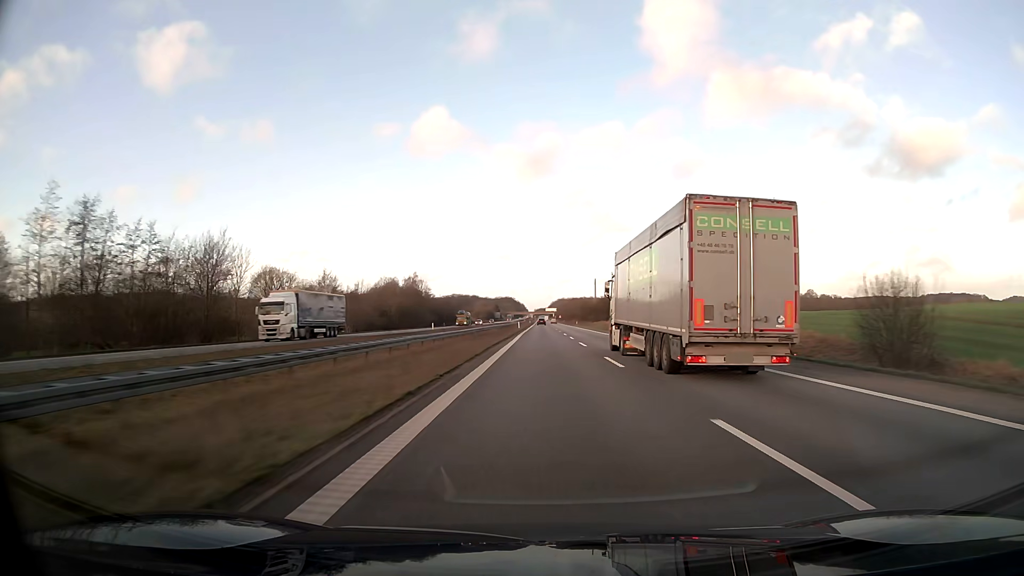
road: motorway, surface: asphalt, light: Day
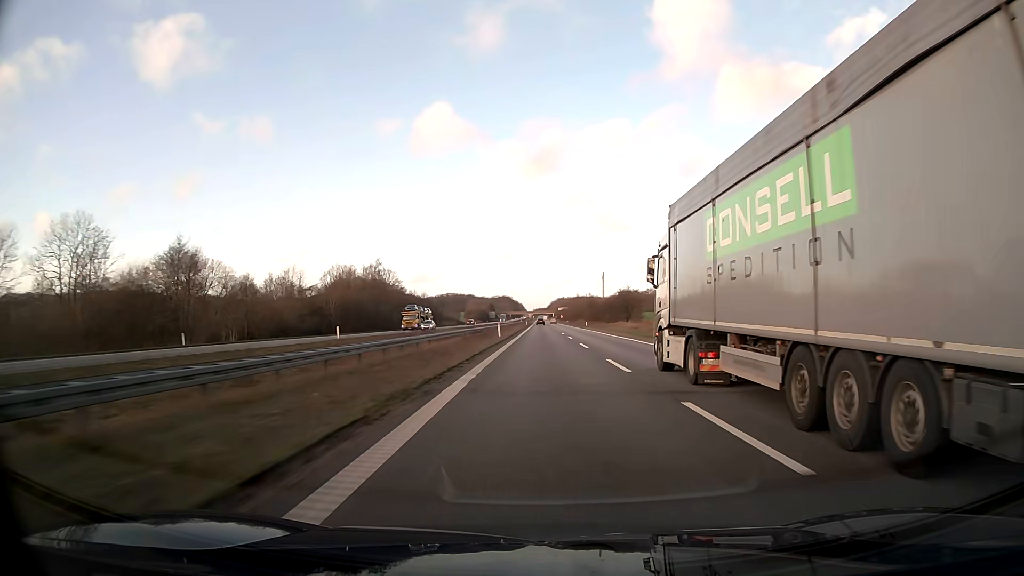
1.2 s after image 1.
(0.0, +41.2) m; 0°
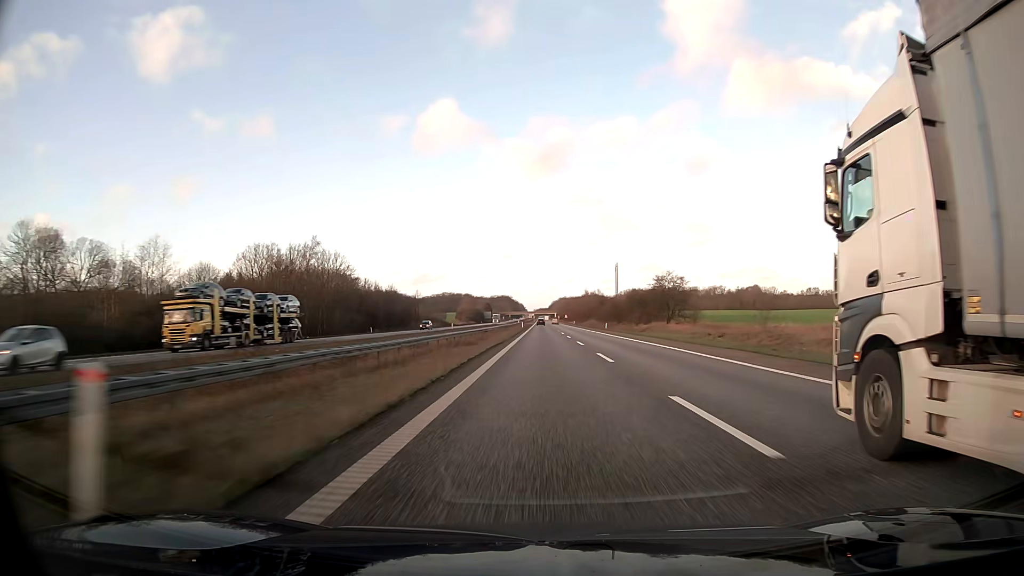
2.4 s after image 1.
(0.0, +41.2) m; 0°
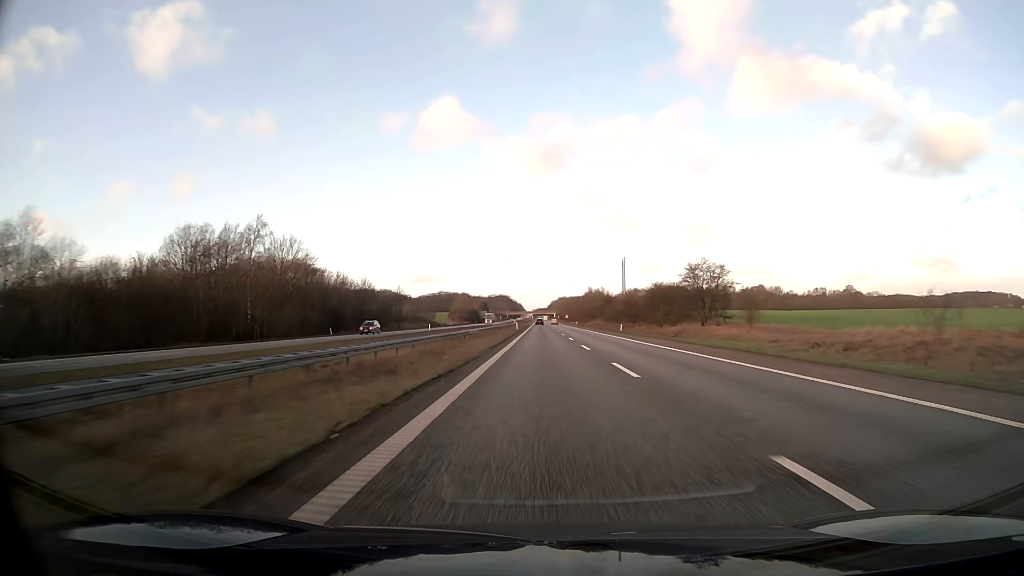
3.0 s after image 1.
(0.0, +20.6) m; 0°
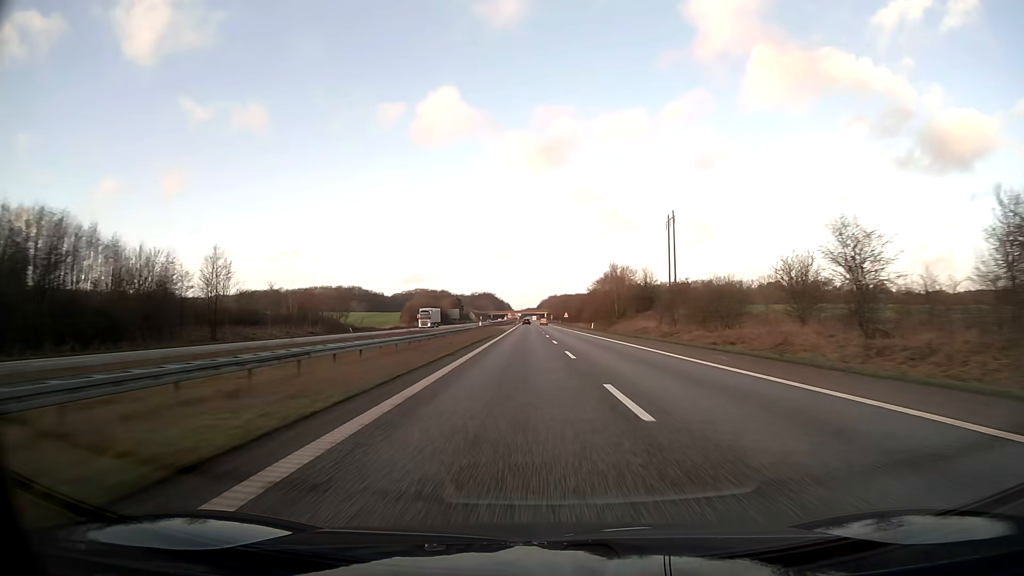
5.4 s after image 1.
(+0.6, +82.5) m; +1°
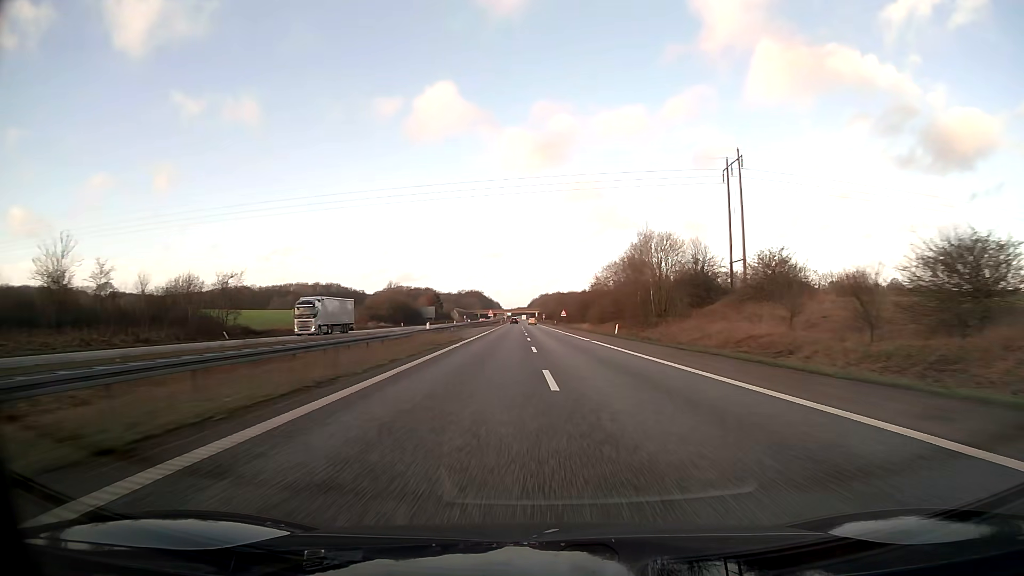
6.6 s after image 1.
(+0.2, +41.3) m; +1°
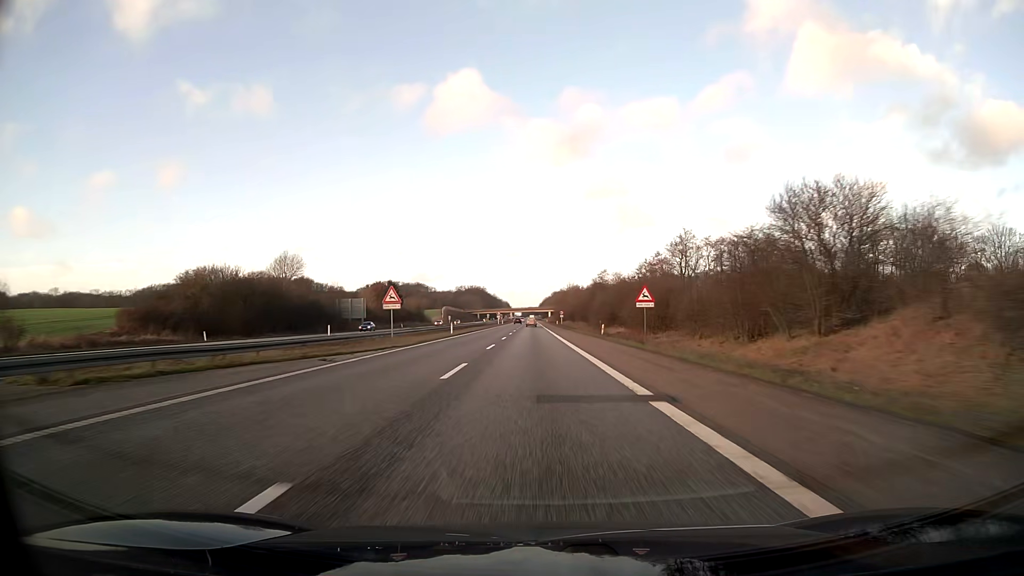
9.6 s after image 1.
(-0.2, +103.3) m; -1°
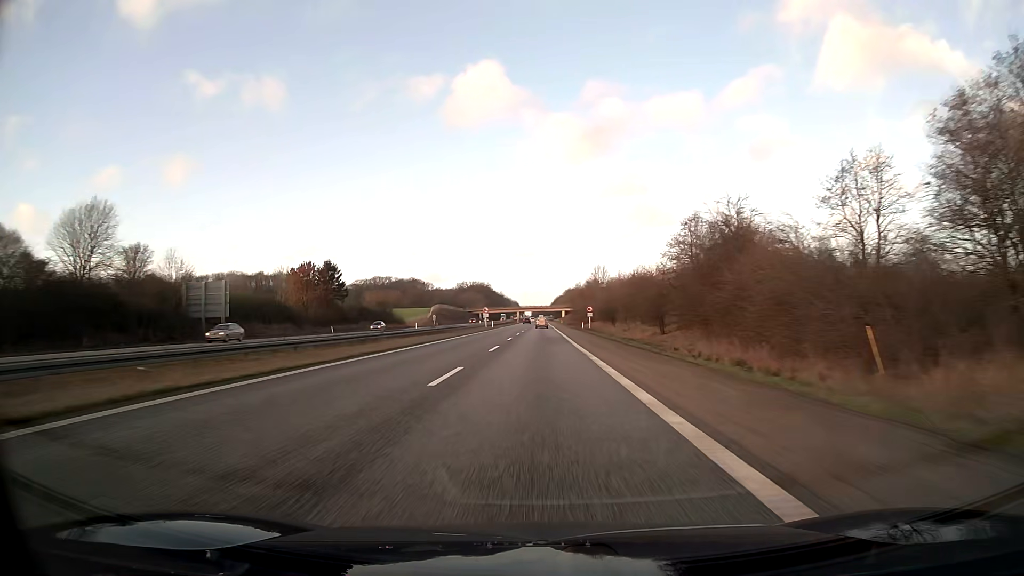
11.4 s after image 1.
(-0.4, +61.9) m; -1°
(0, +10) (0, +20) (0, +30) (0, +40) (0, +50) (-1, +60) (-1, +70) (-1, +80) (-1, +90) (-2, +100) m
